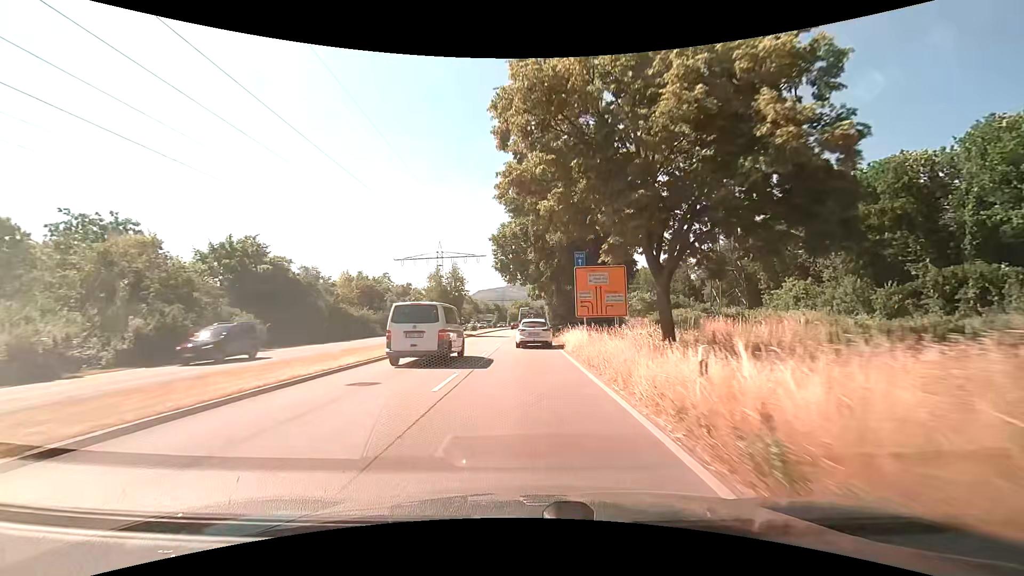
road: primary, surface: asphalt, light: Day
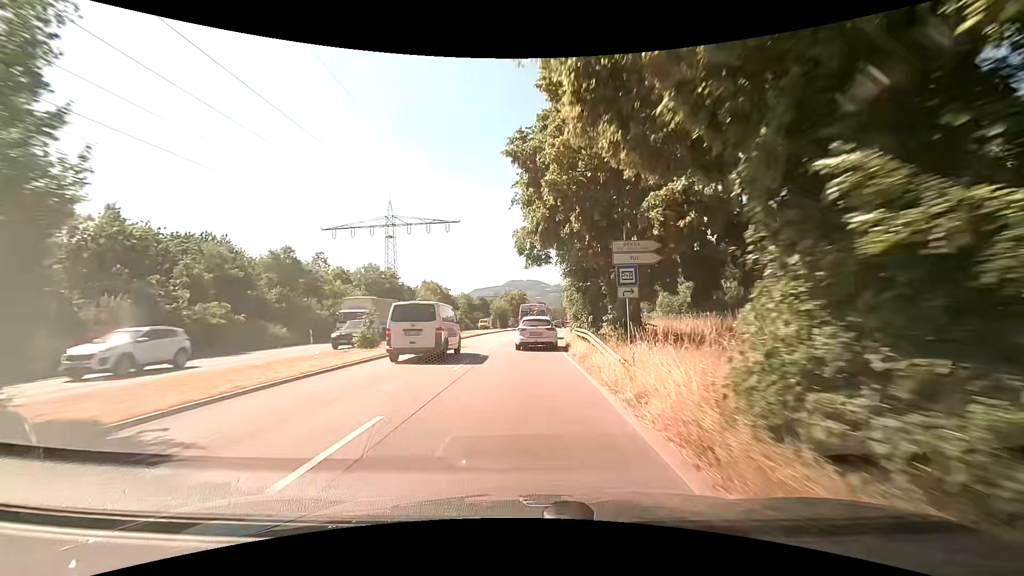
(-0.1, +41.9) m; 0°
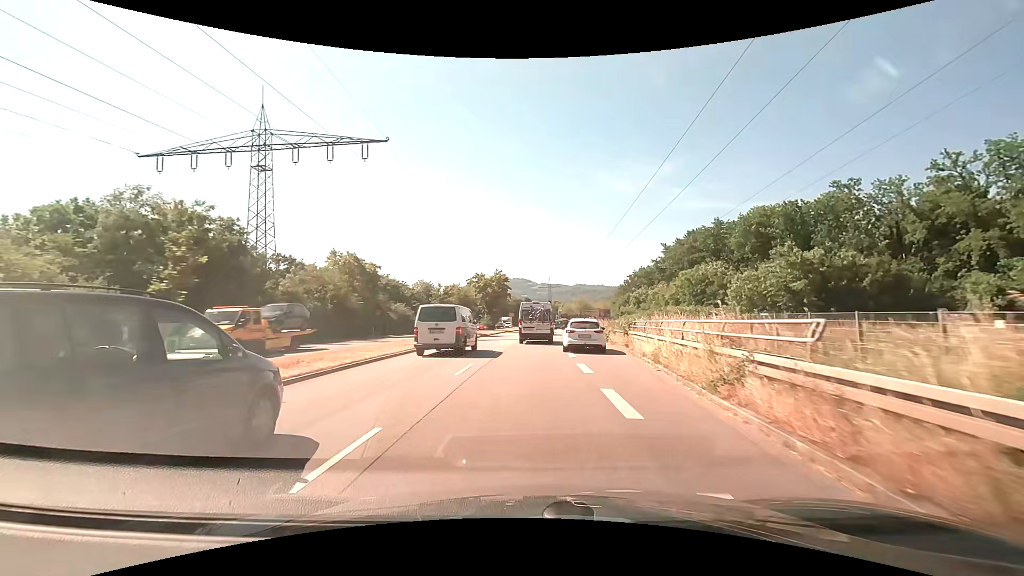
(+0.2, +36.8) m; +1°
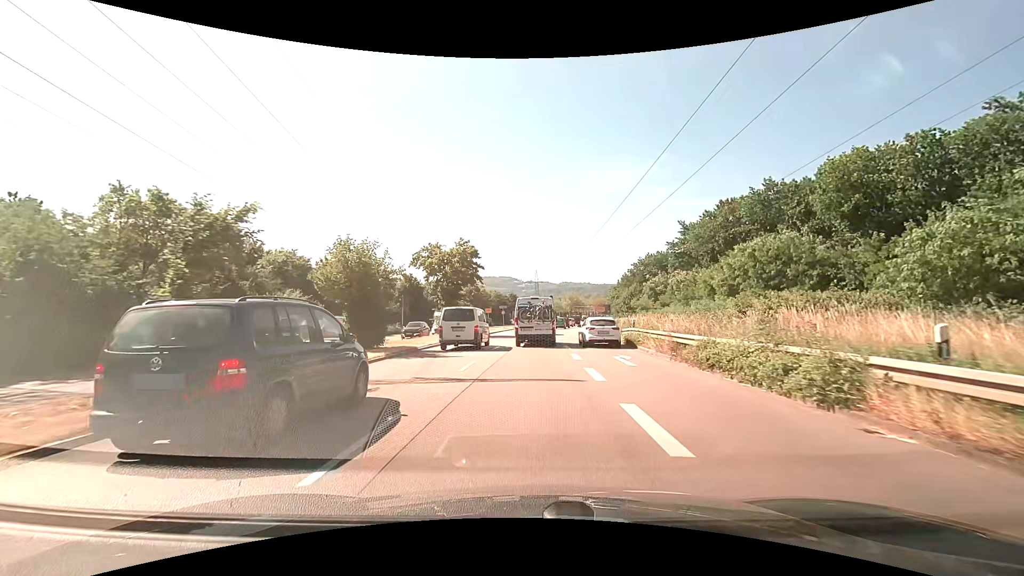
(+0.3, +25.9) m; +2°
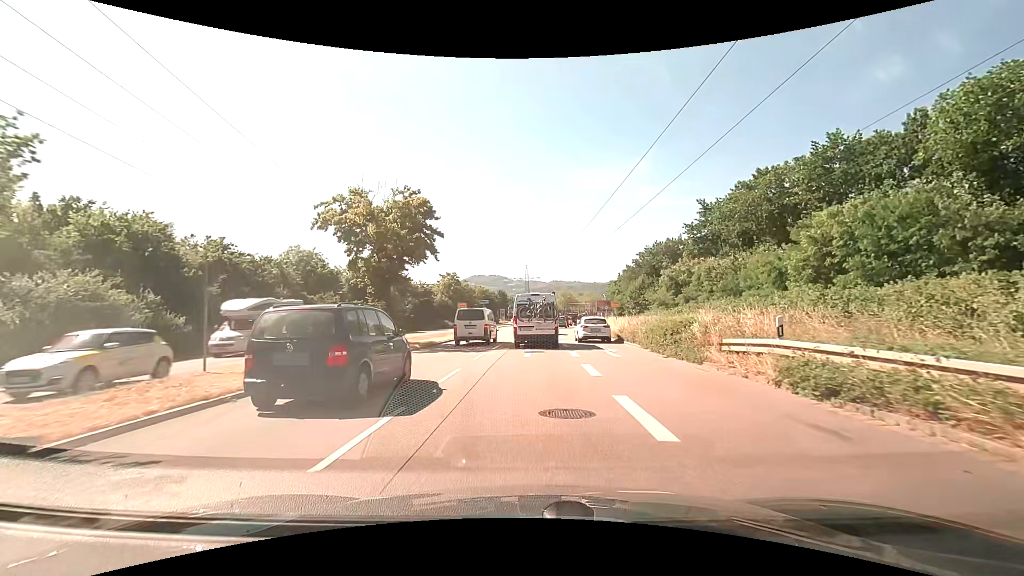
(+0.1, +17.5) m; +1°
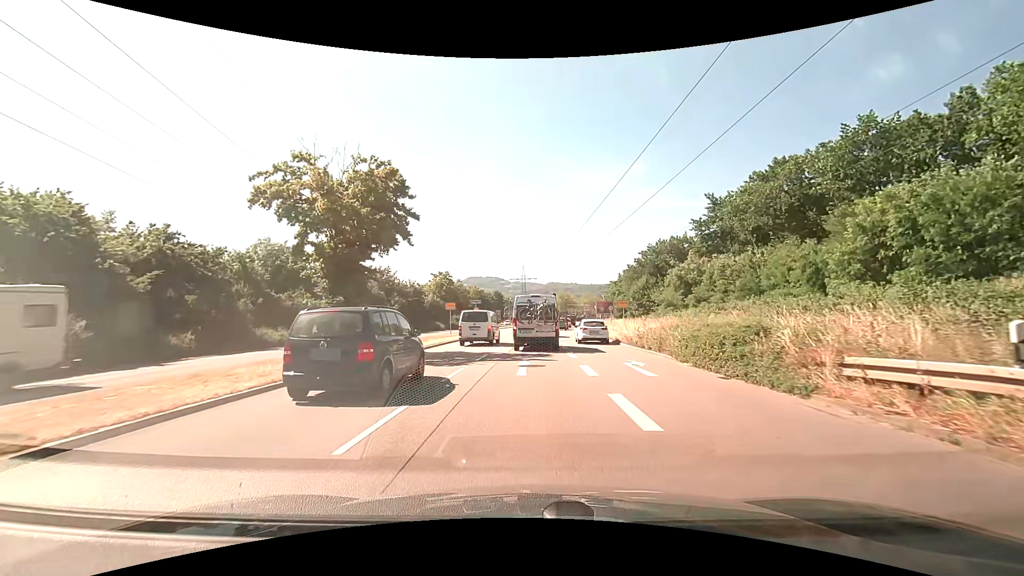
(0.0, +5.5) m; 0°
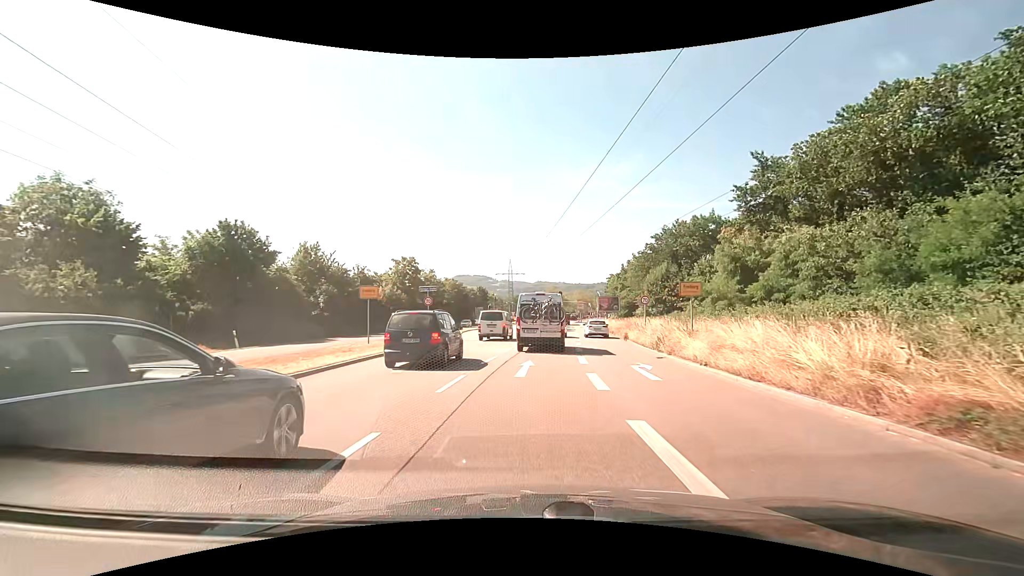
(+0.2, +20.1) m; +1°
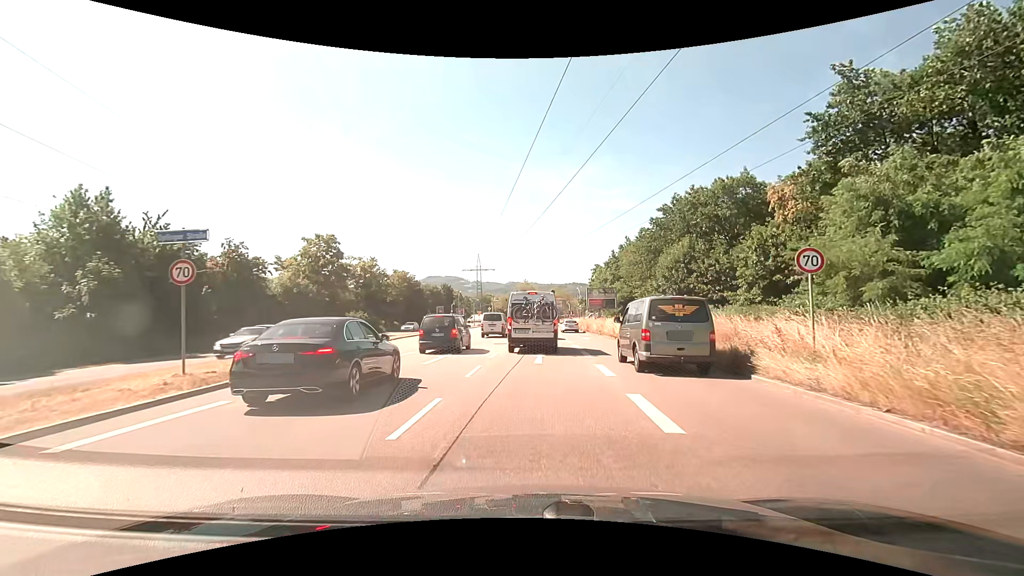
(+0.6, +21.8) m; +3°
(0, +10) (0, +20) (+1, +30) (+1, +40) (+1, +50) (+1, +60) (+1, +70) (+2, +80) (+2, +90) (+2, +100) m
